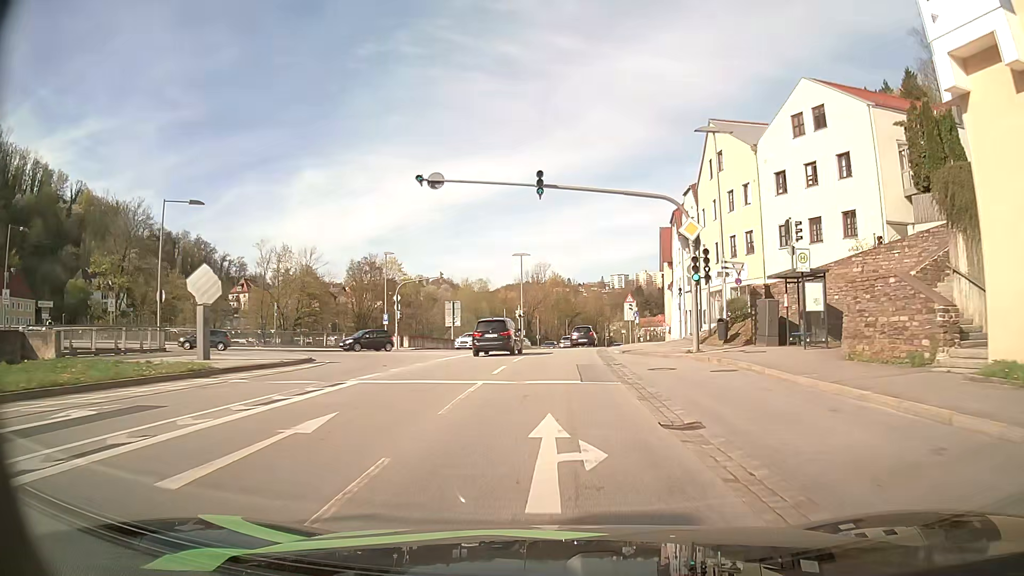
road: primary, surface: asphalt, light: Day
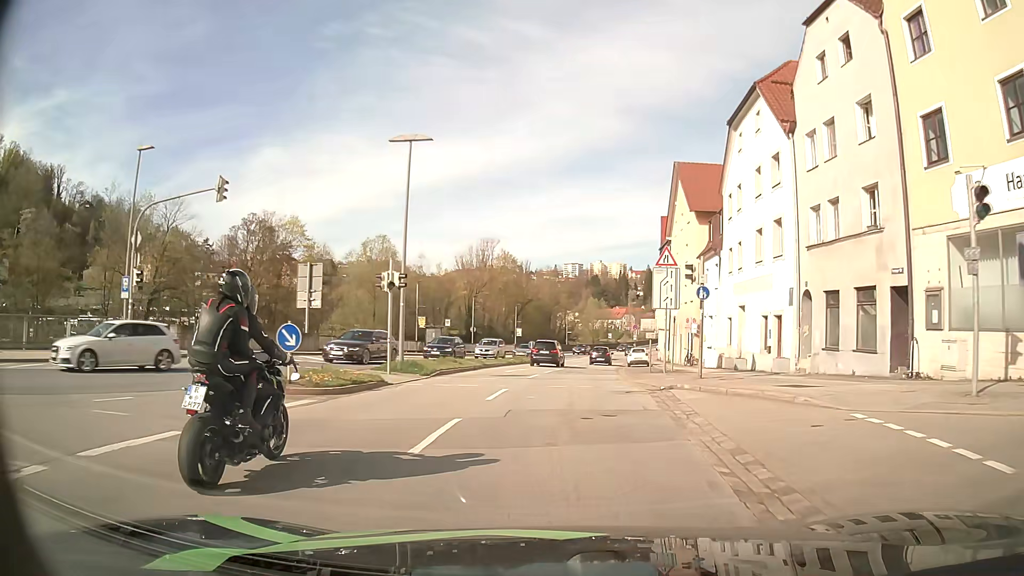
(+1.0, +34.3) m; +4°
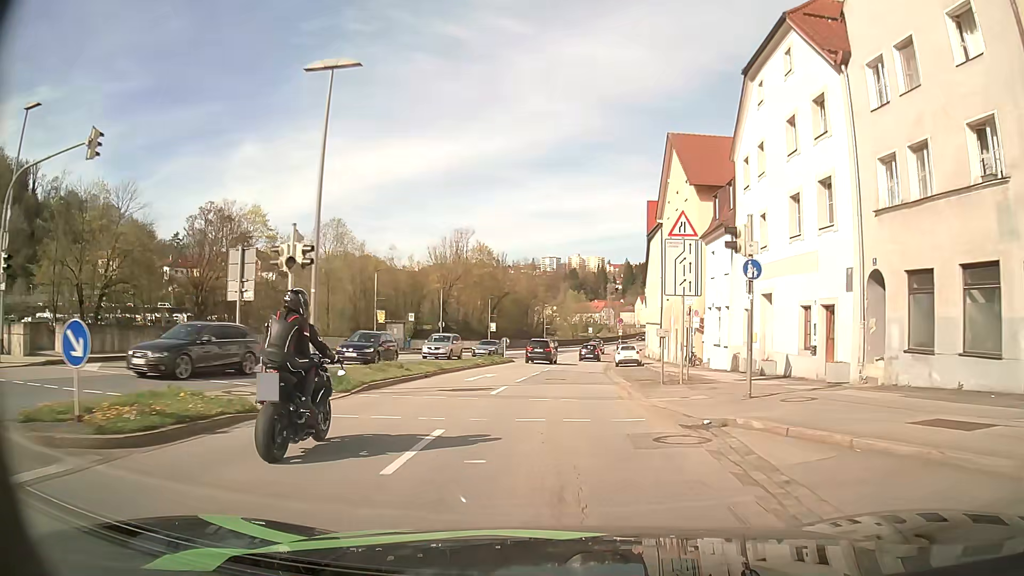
(+0.1, +6.8) m; +2°
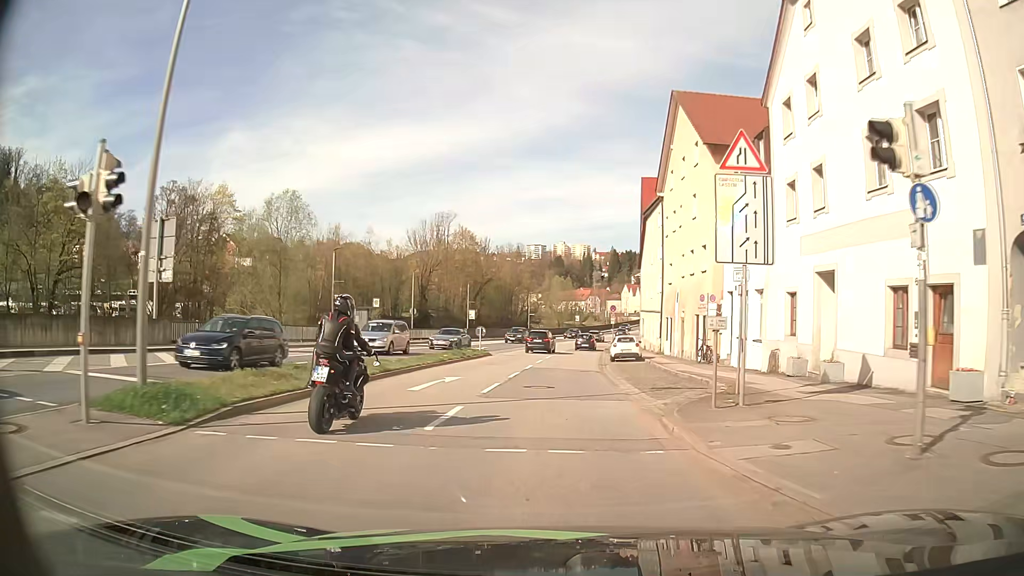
(+0.1, +6.9) m; +1°
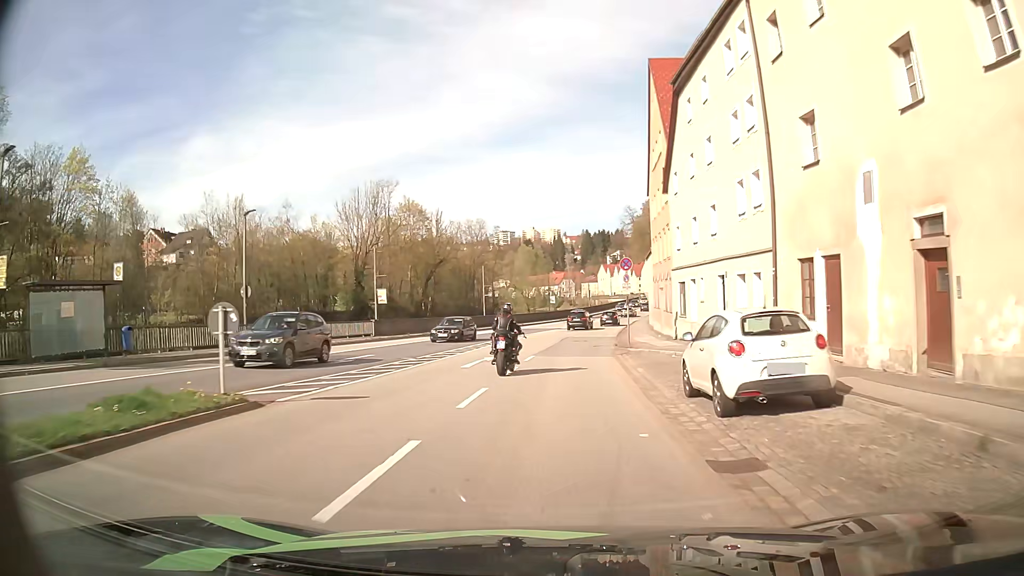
(+0.9, +28.6) m; +2°
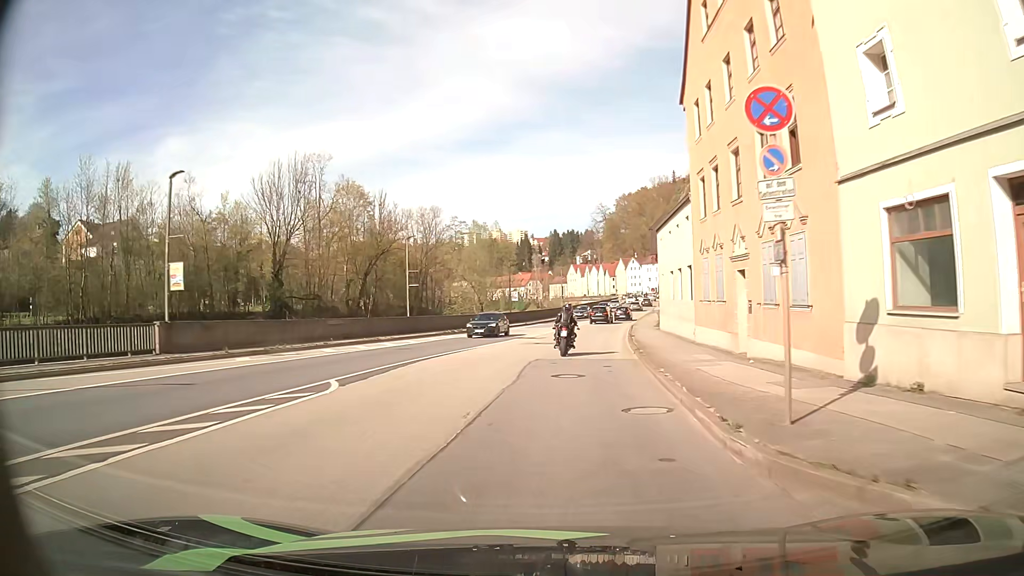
(+0.6, +22.8) m; +2°
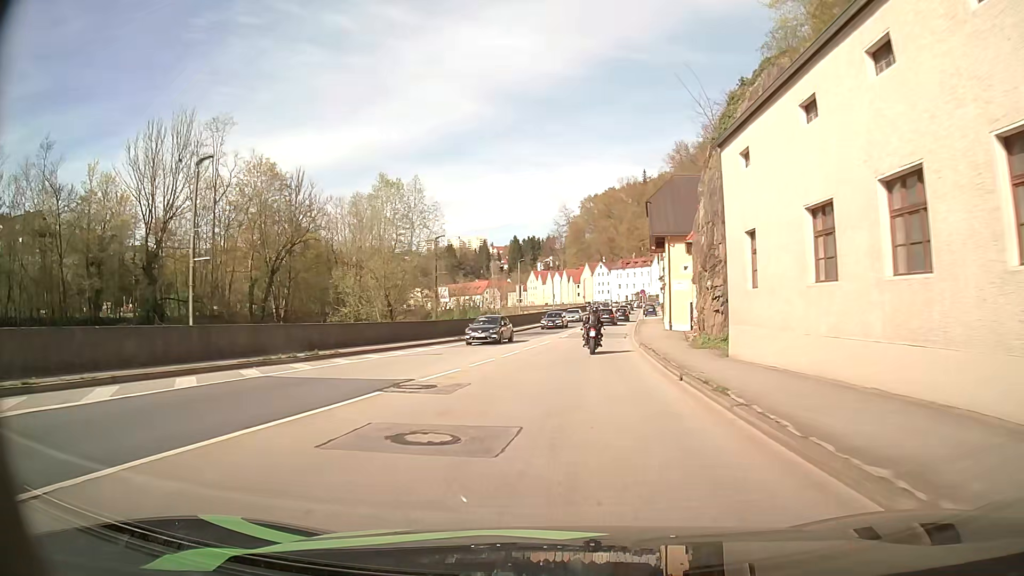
(+0.9, +23.8) m; +4°
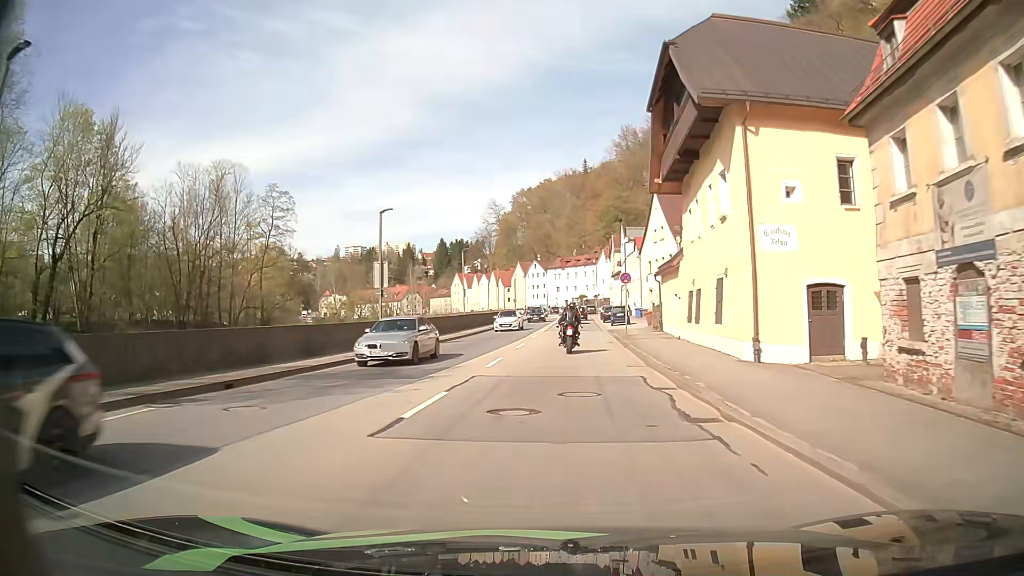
(+1.7, +32.2) m; +6°
(0, +10) (0, +20) (+1, +30) (+1, +40) (+2, +50) (+2, +60) (+3, +70) (+3, +80) (+3, +90) (+3, +100) m
